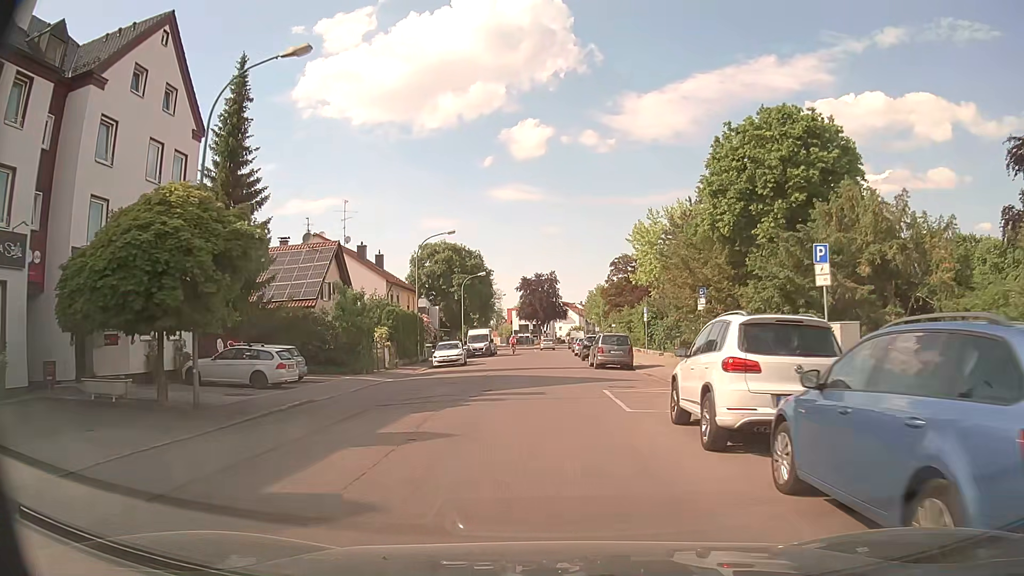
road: tertiary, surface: asphalt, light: Day
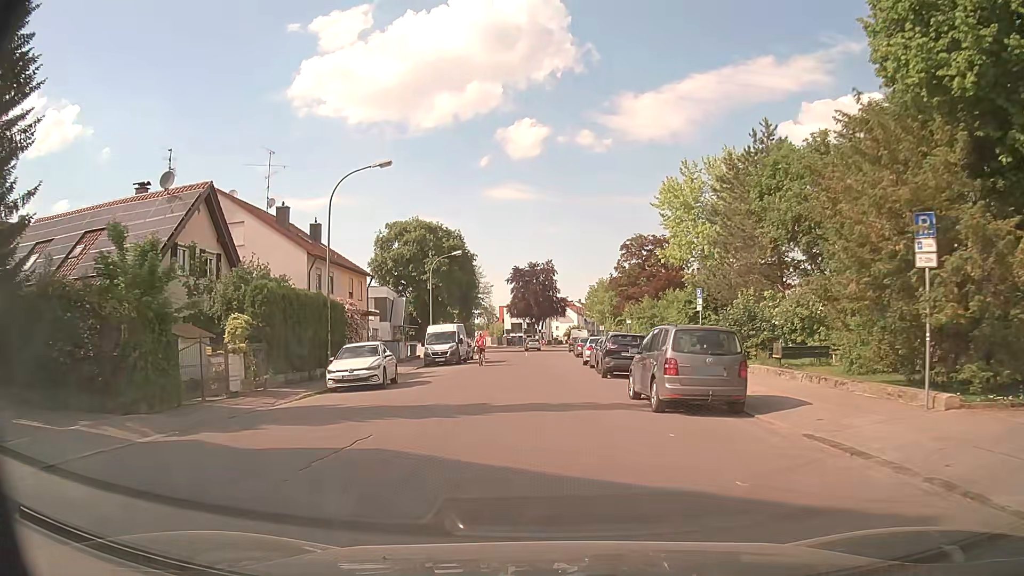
(0.0, +18.2) m; 0°
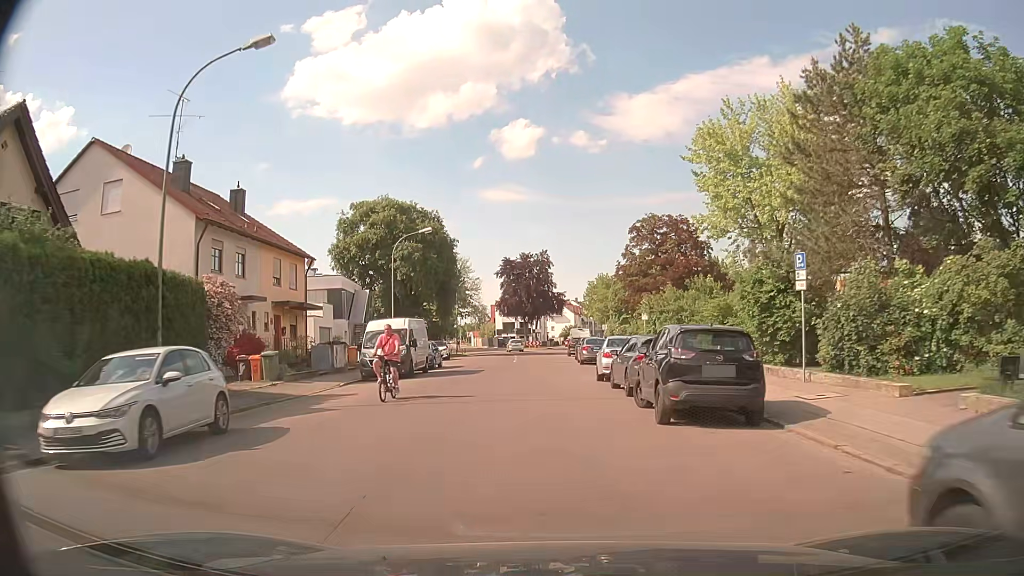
(+0.1, +12.8) m; +1°
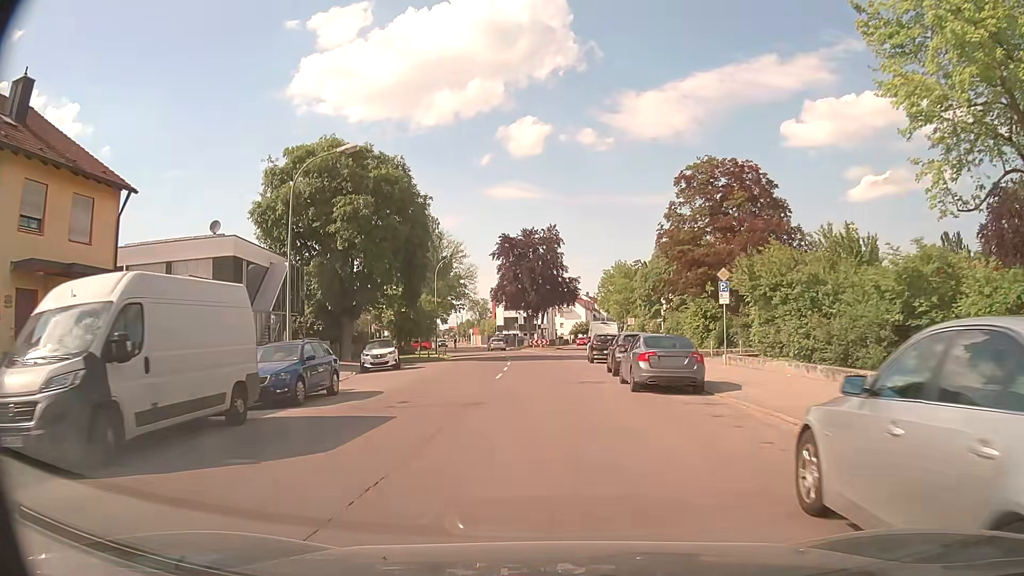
(-0.1, +19.8) m; 0°
(0, +10) (0, +20) (0, +30) (0, +40) (0, +50) (+1, +60) (+2, +70) (+3, +80) (+4, +90) (+6, +100) m
